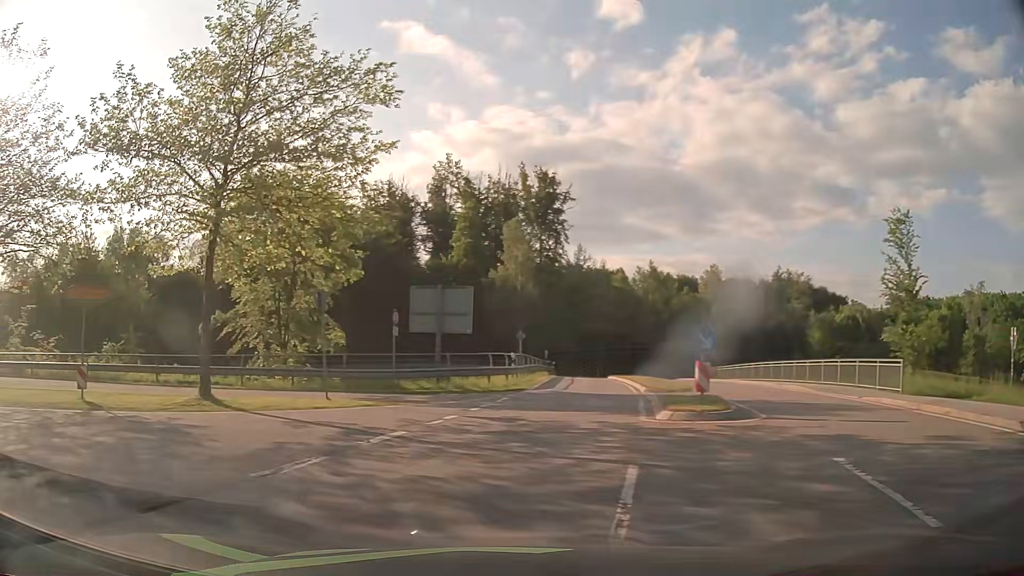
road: secondary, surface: asphalt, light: Day
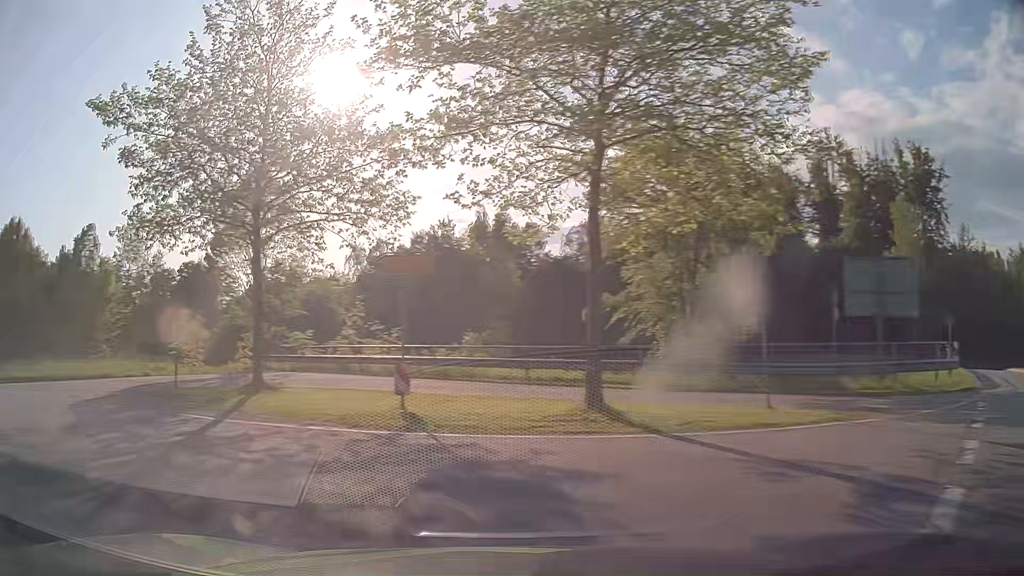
(-1.5, +5.5) m; -30°
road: primary_link
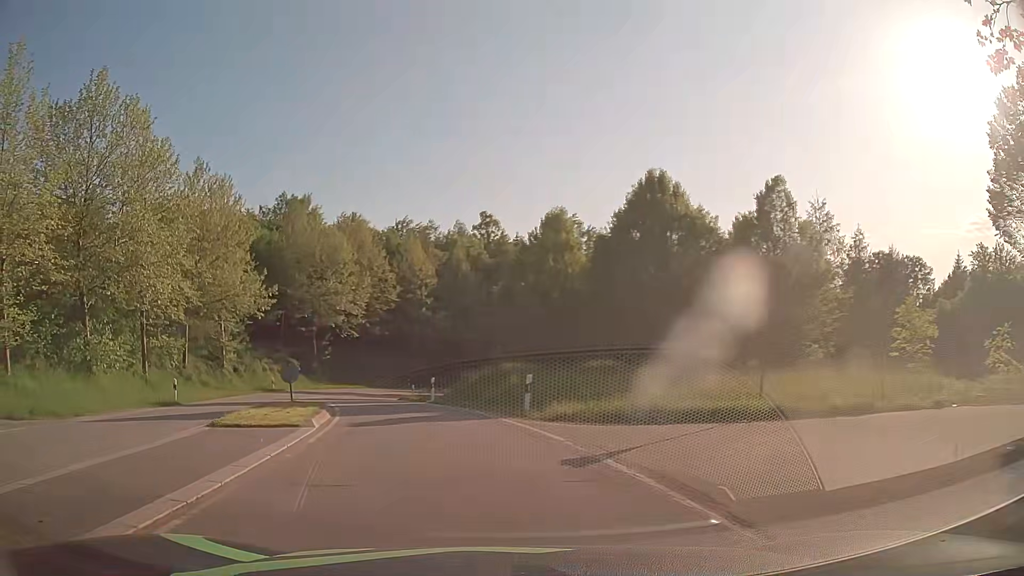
(-9.5, +12.5) m; -60°
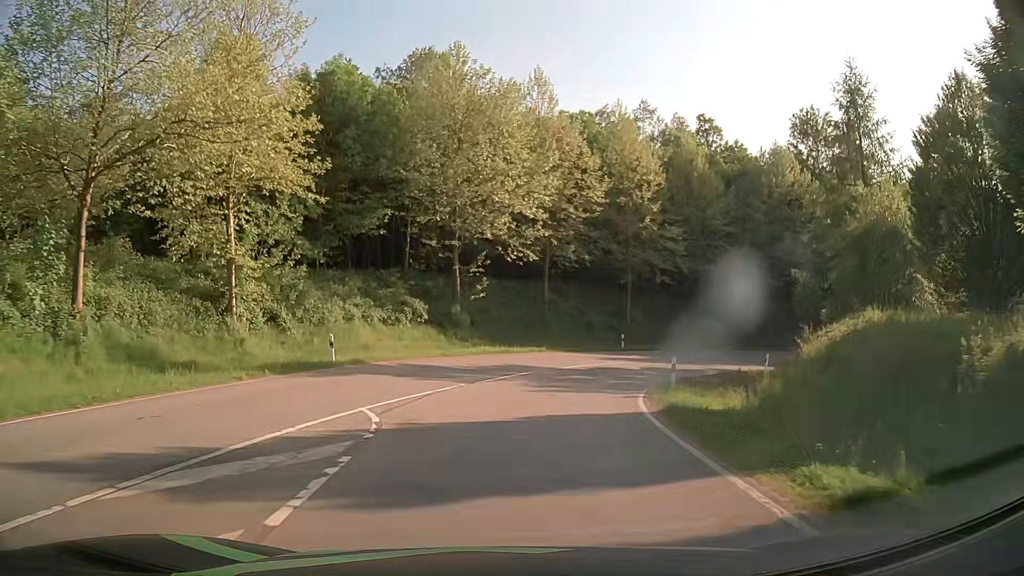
(-6.6, +30.7) m; -16°
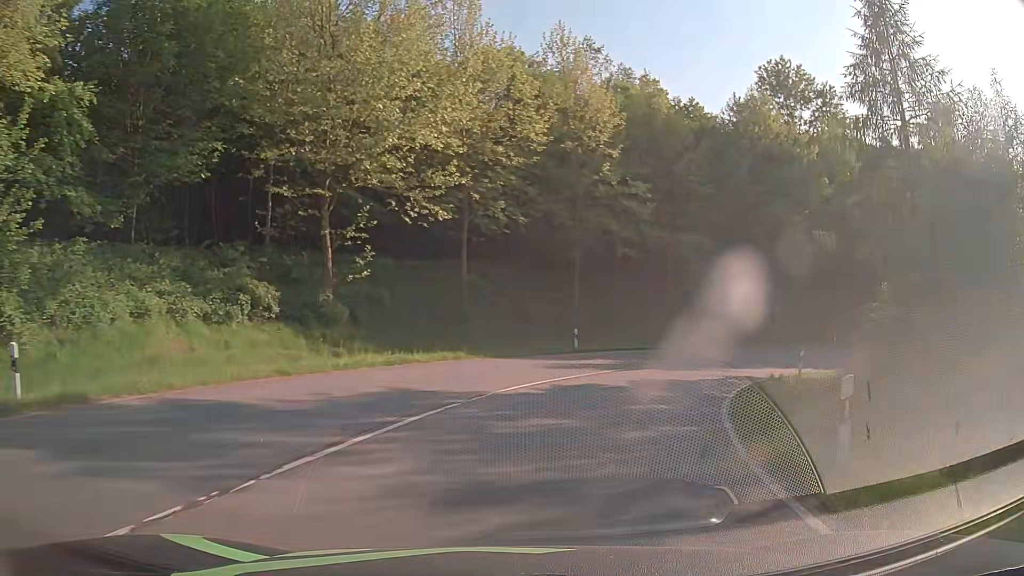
(+0.6, +13.6) m; +7°
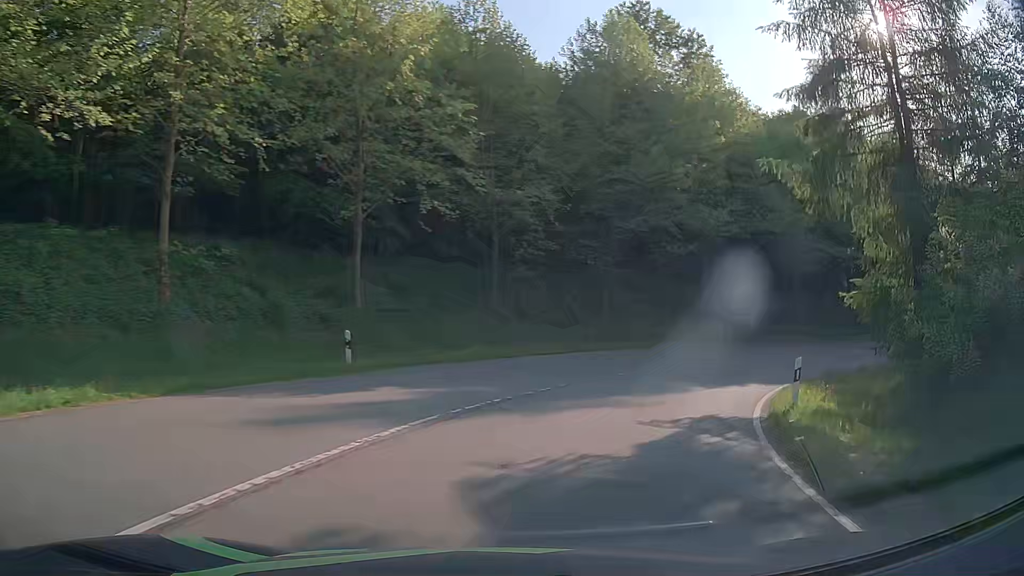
(+1.7, +13.3) m; +16°
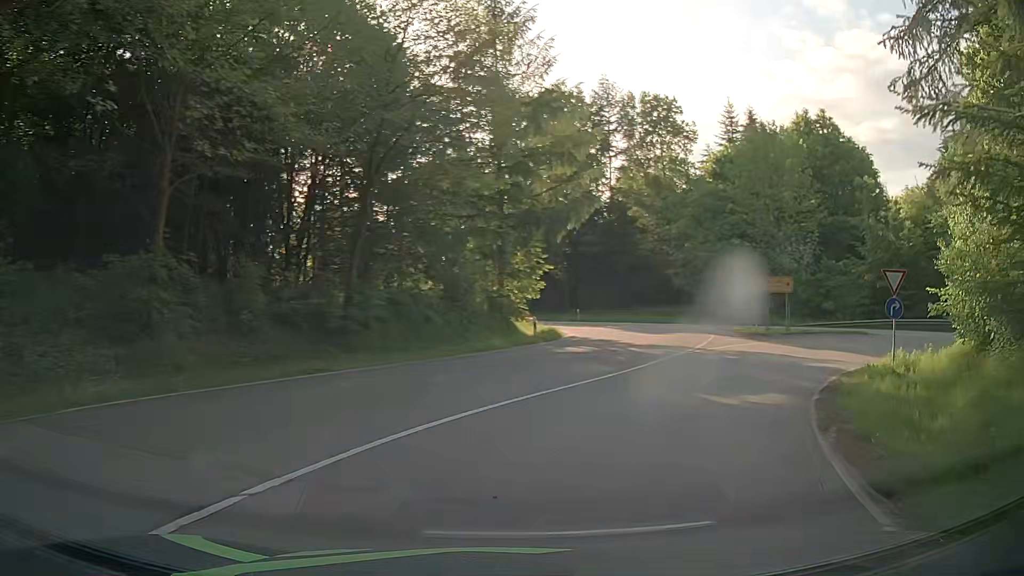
(+13.1, +28.7) m; +50°
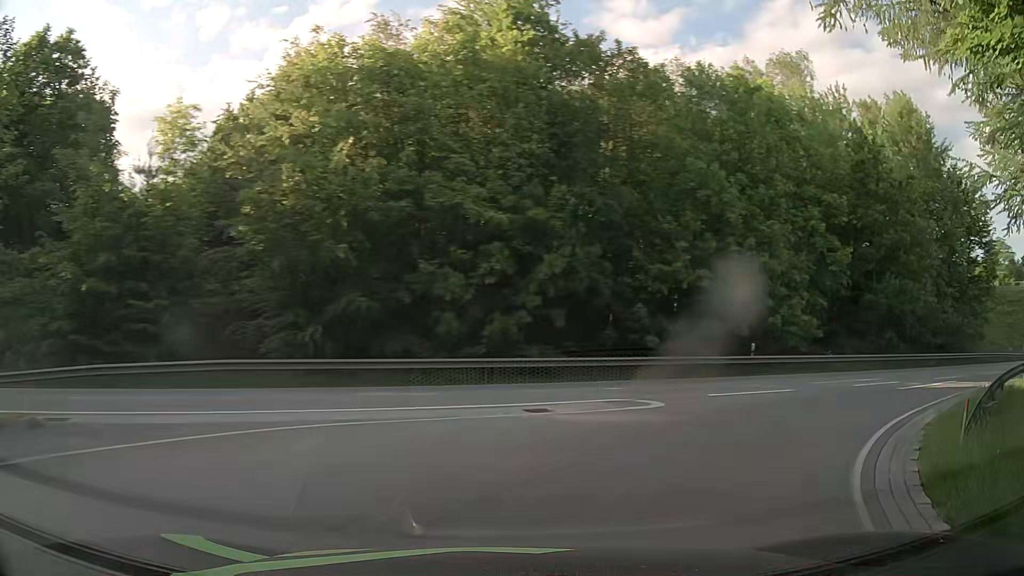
(+12.4, +22.4) m; +67°
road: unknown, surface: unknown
(+3, +9) (+10, +16) (+18, +22) (+27, +26) (+36, +31) (+45, +35) (+54, +40) (+62, +46) (+71, +51) (+79, +56) m
